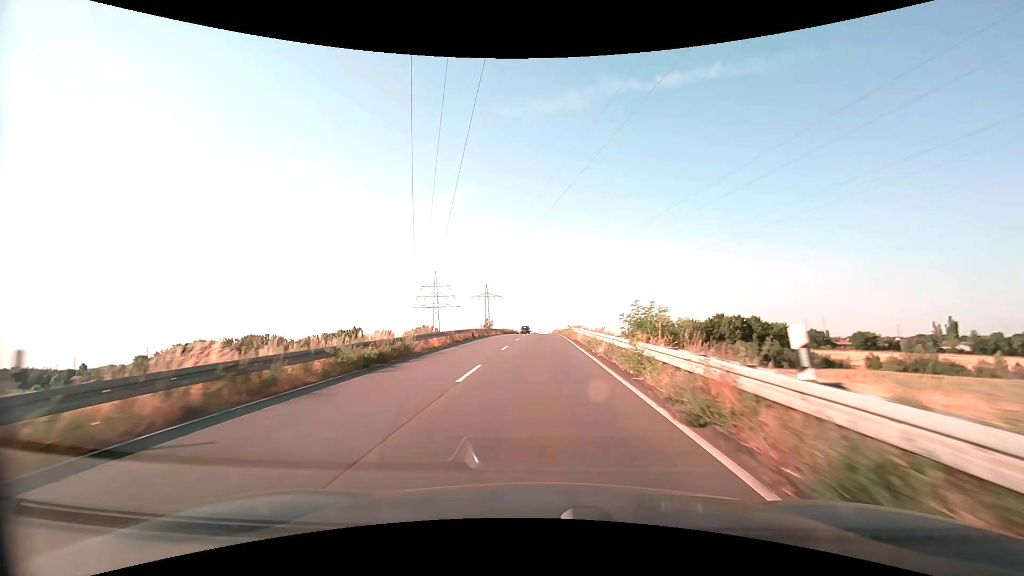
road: secondary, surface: asphalt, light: Day
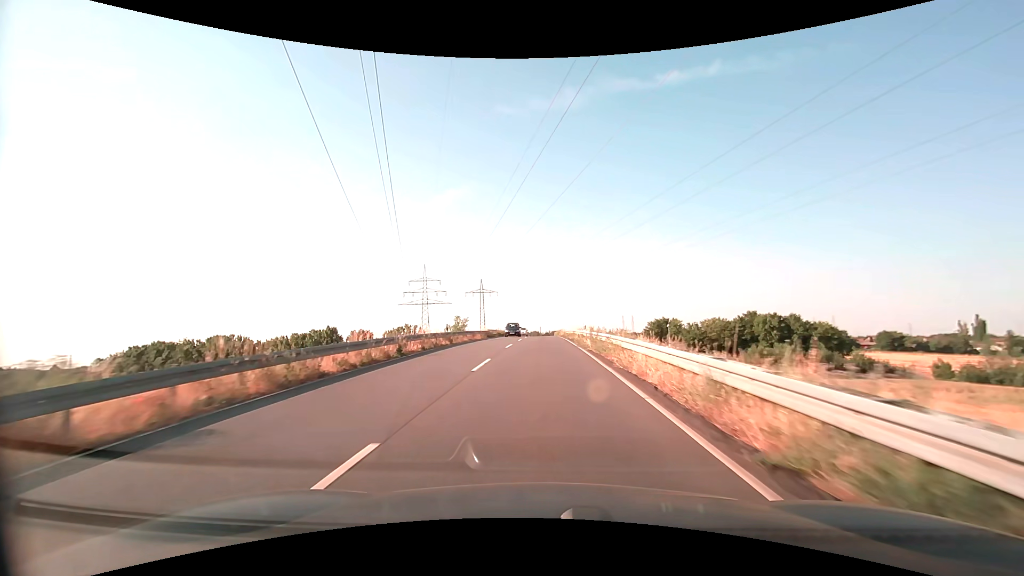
(0.0, +20.9) m; 0°
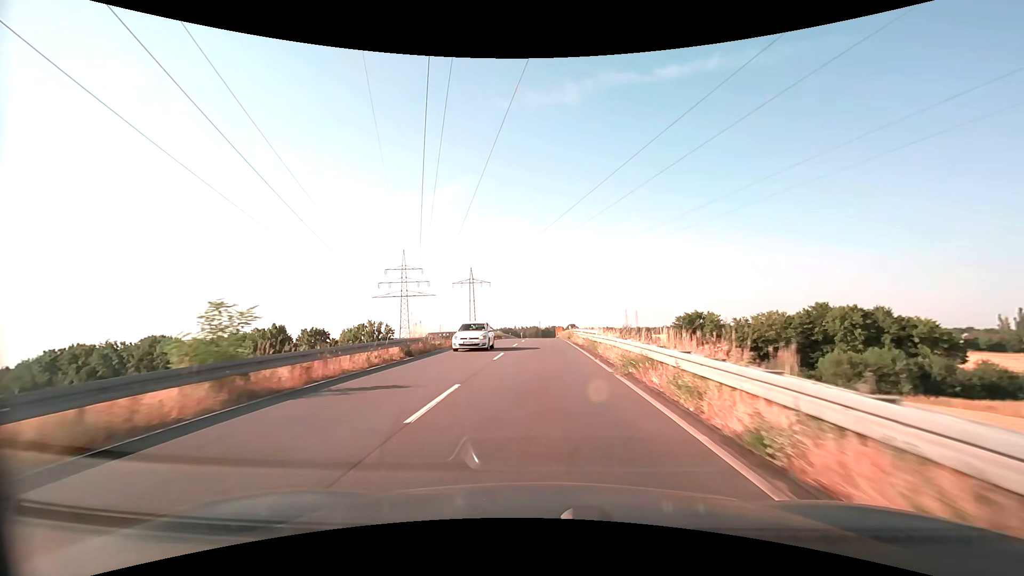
(0.0, +29.7) m; 0°
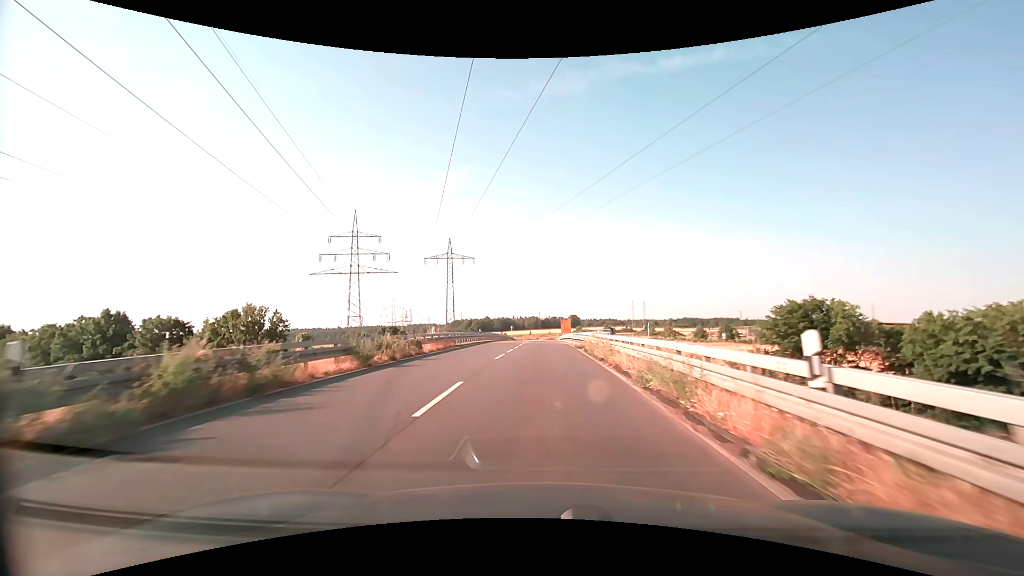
(0.0, +46.3) m; 0°
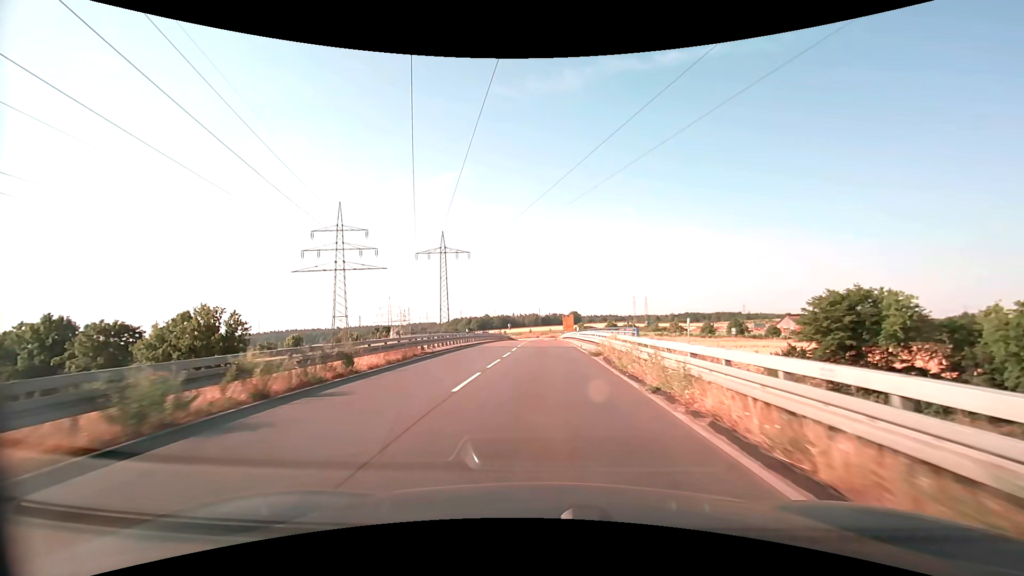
(0.0, +8.9) m; 0°
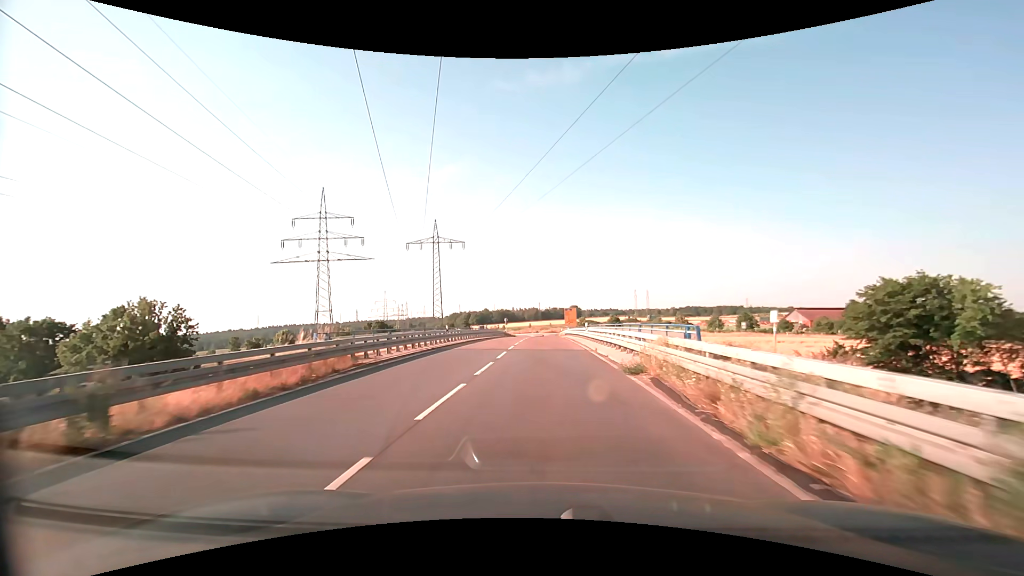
(0.0, +8.8) m; 0°
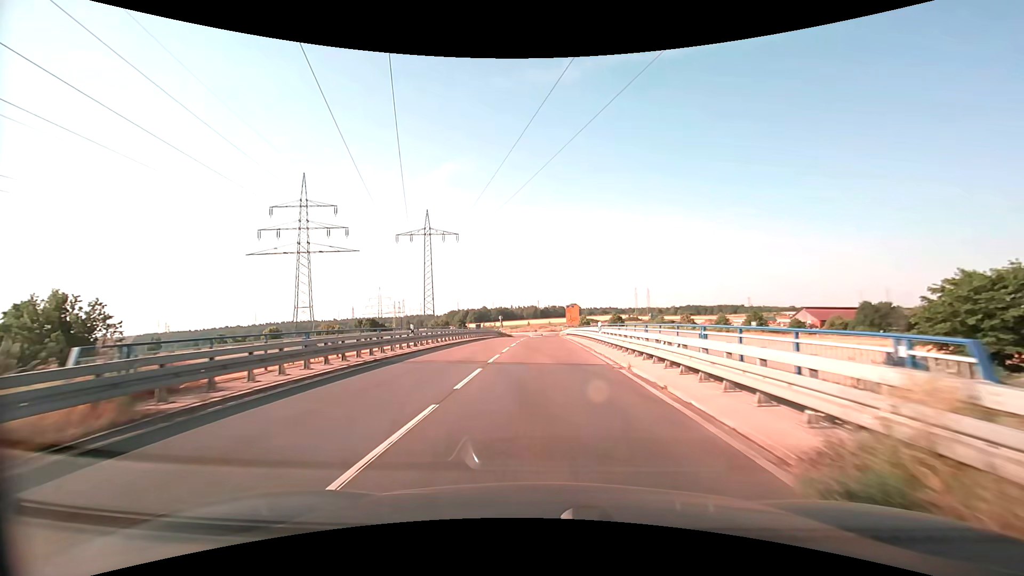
(0.0, +8.8) m; 0°
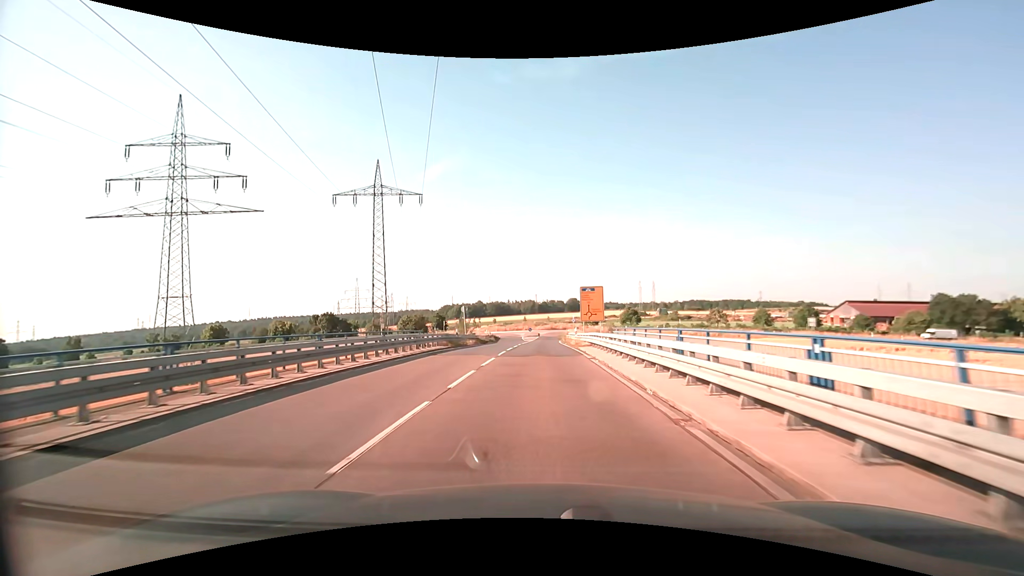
(+0.3, +34.7) m; 0°
(0, +10) (0, +20) (0, +30) (0, +40) (0, +50) (0, +60) (0, +70) (+1, +80) (+2, +90) (+6, +99) m
